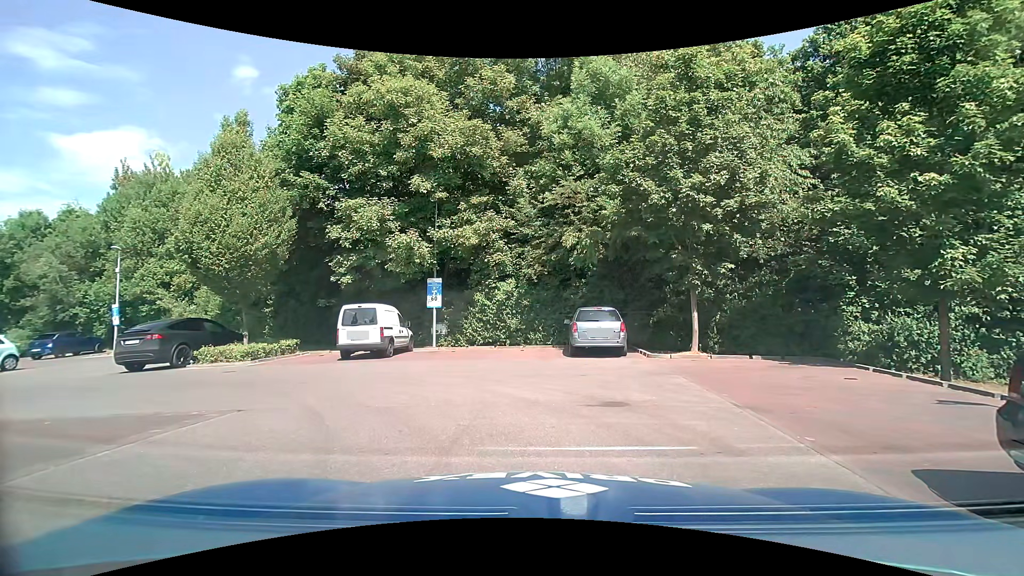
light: Day
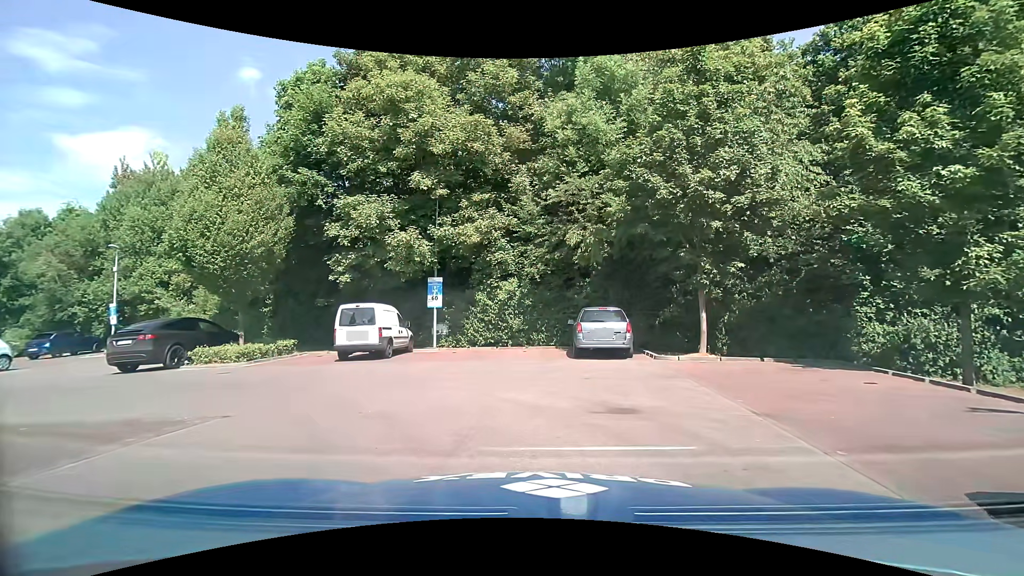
(0.0, +0.4) m; 0°
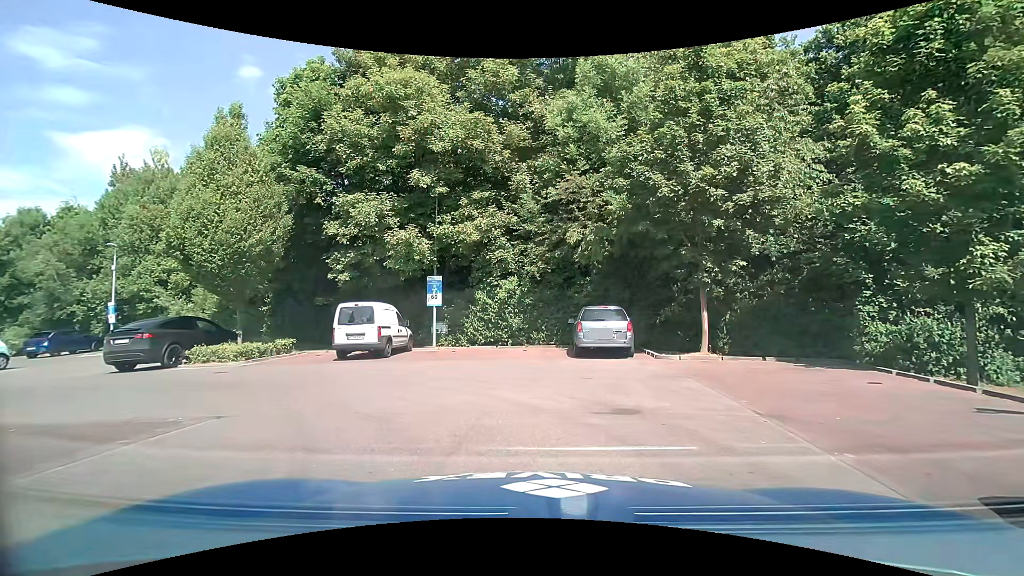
(0.0, +0.2) m; 0°
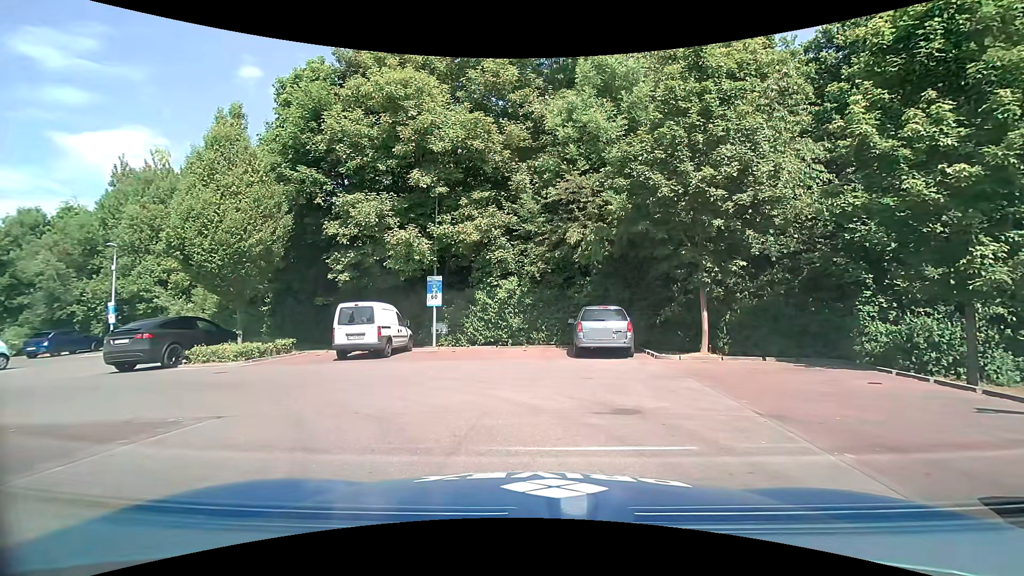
(0.0, 0.0) m; 0°
